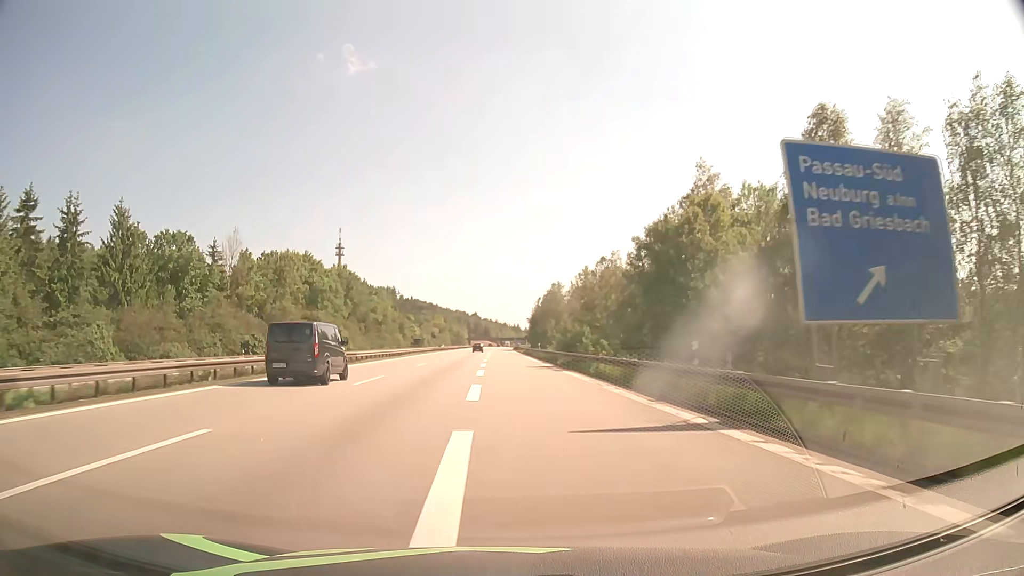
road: motorway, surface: asphalt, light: Day
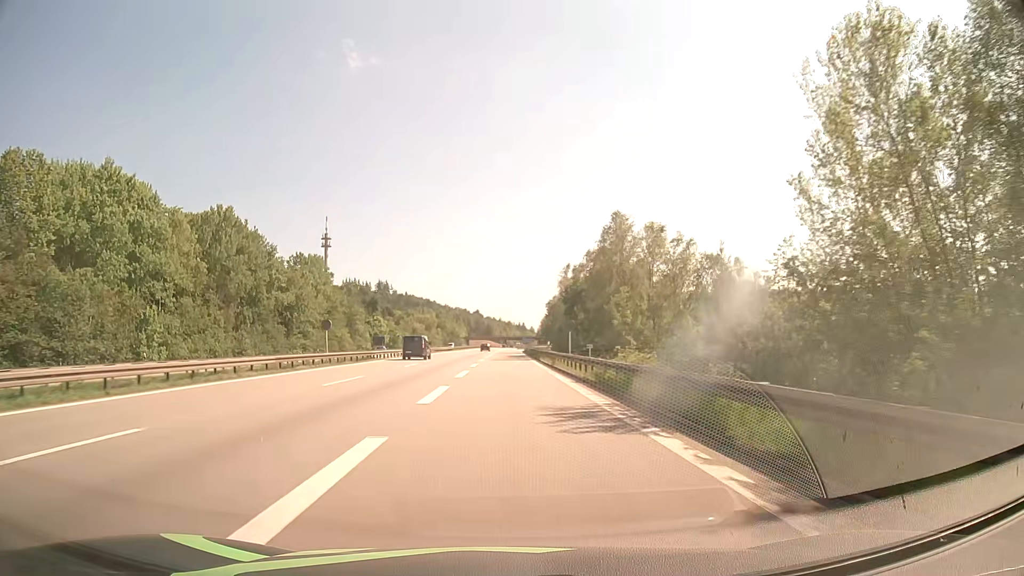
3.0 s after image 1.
(-0.5, +71.9) m; 0°
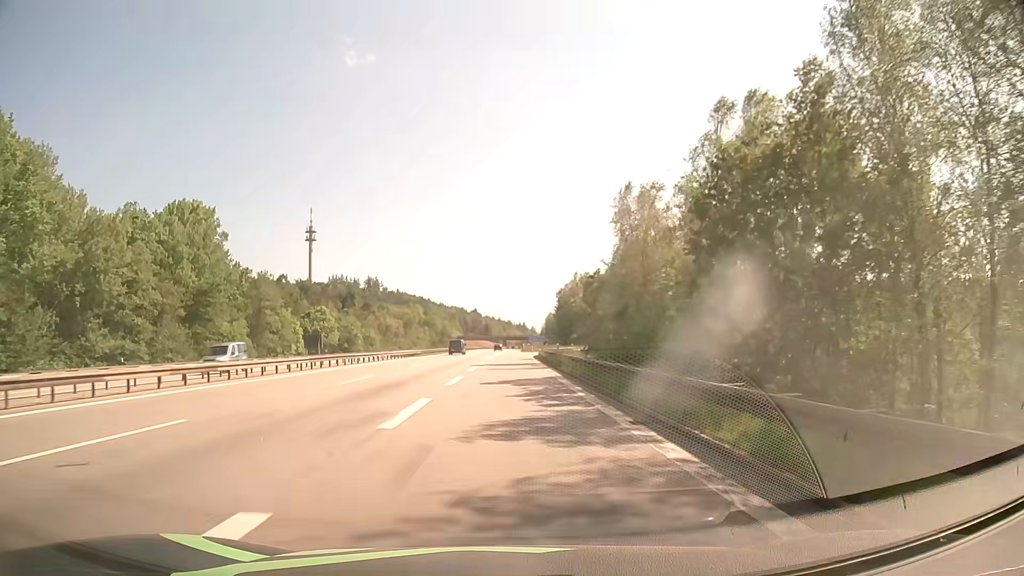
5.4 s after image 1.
(-0.1, +51.6) m; 0°
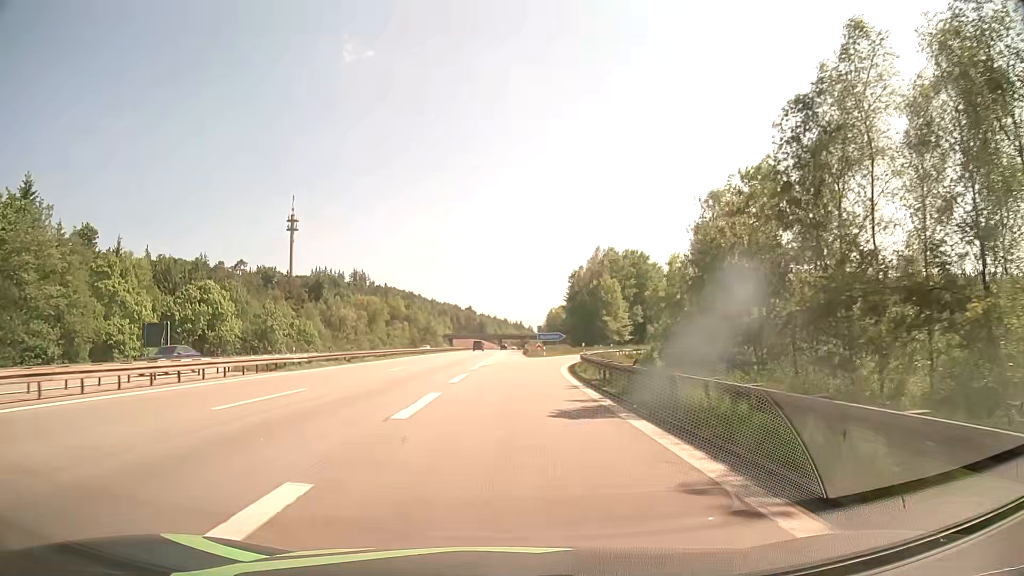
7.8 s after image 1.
(+0.1, +46.4) m; 0°
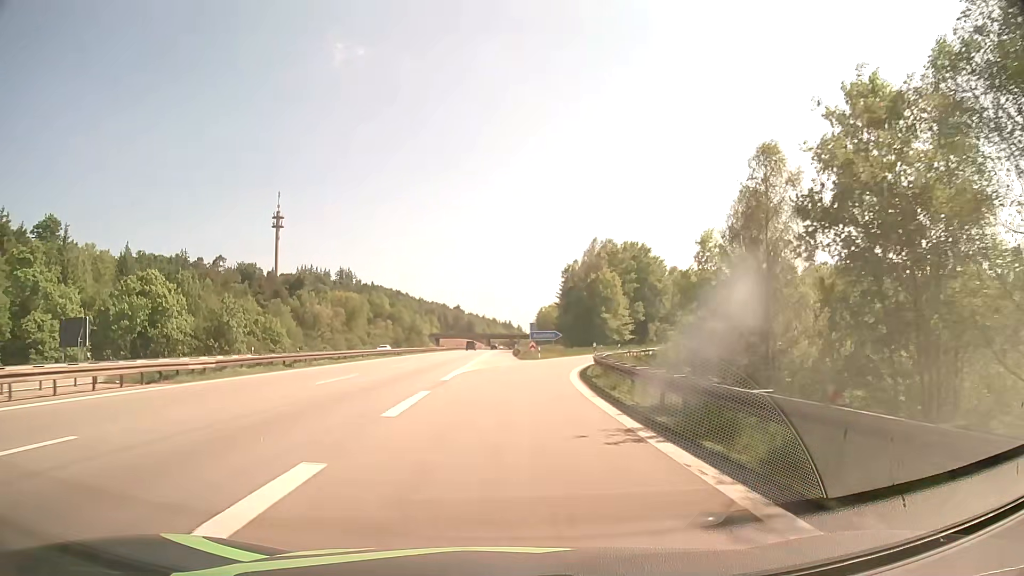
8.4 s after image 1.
(+0.1, +10.8) m; +1°
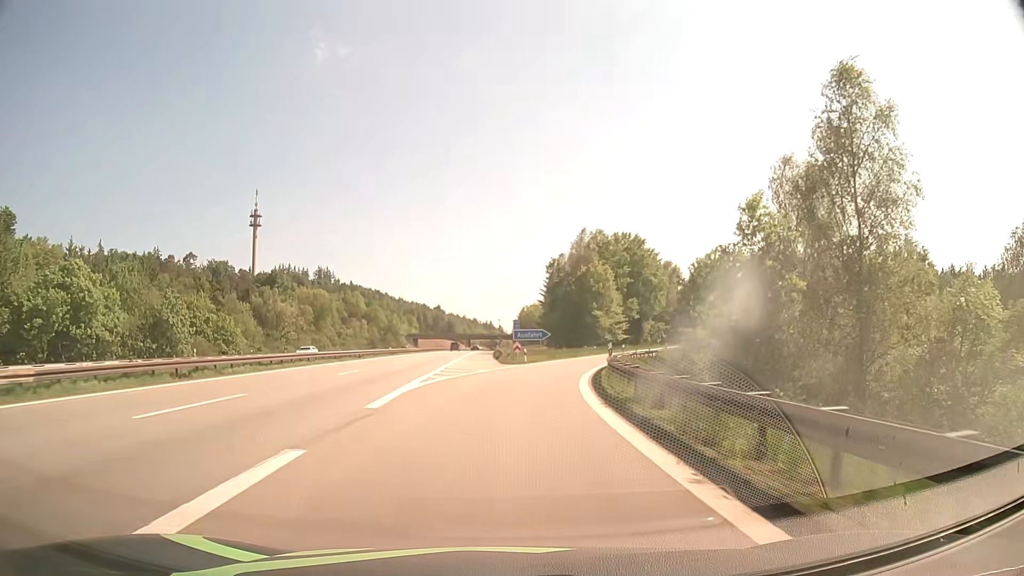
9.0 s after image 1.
(+0.2, +10.5) m; +2°
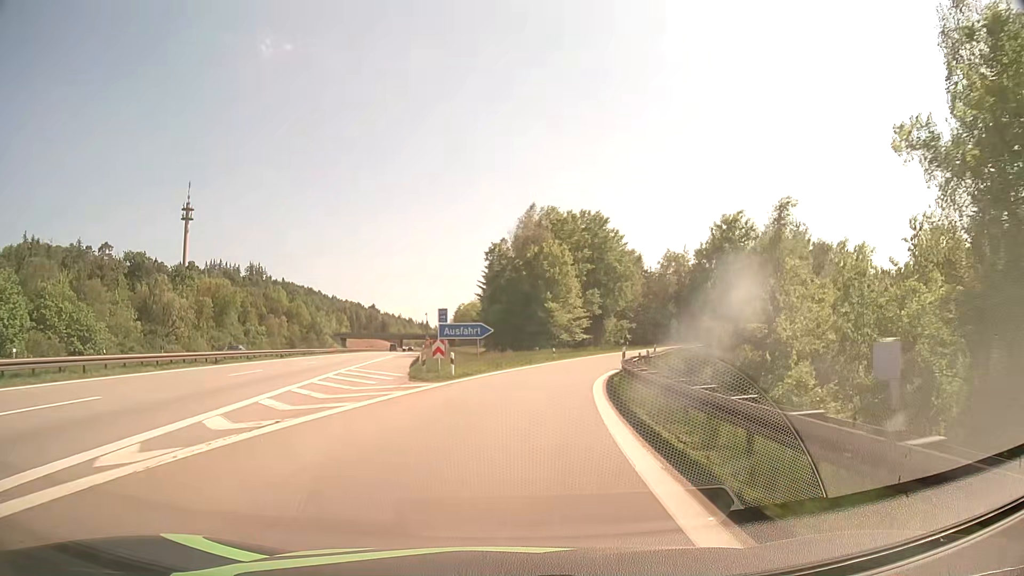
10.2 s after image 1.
(+0.8, +20.2) m; +5°
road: motorway_link
